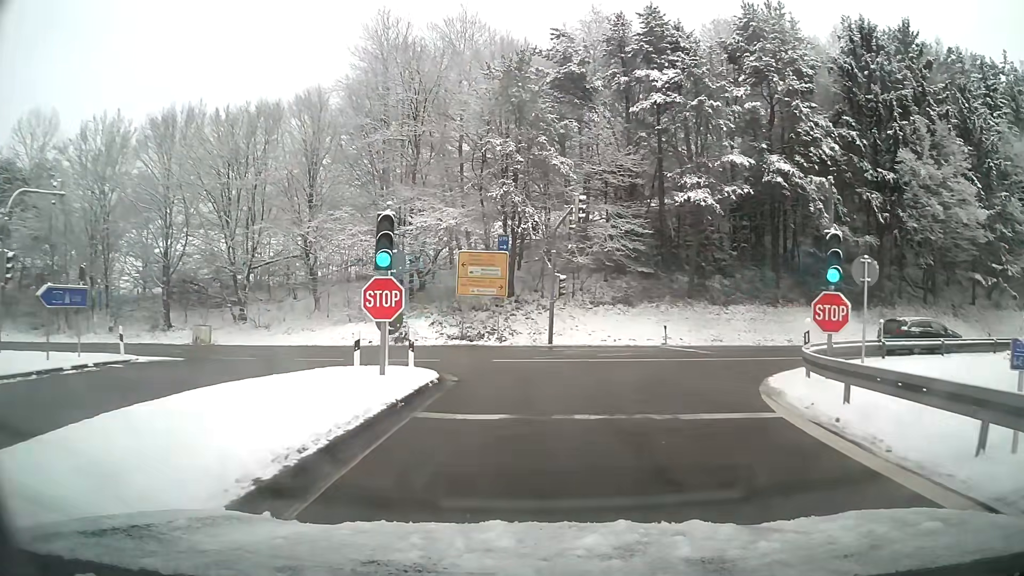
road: motorway_link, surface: asphalt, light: Day
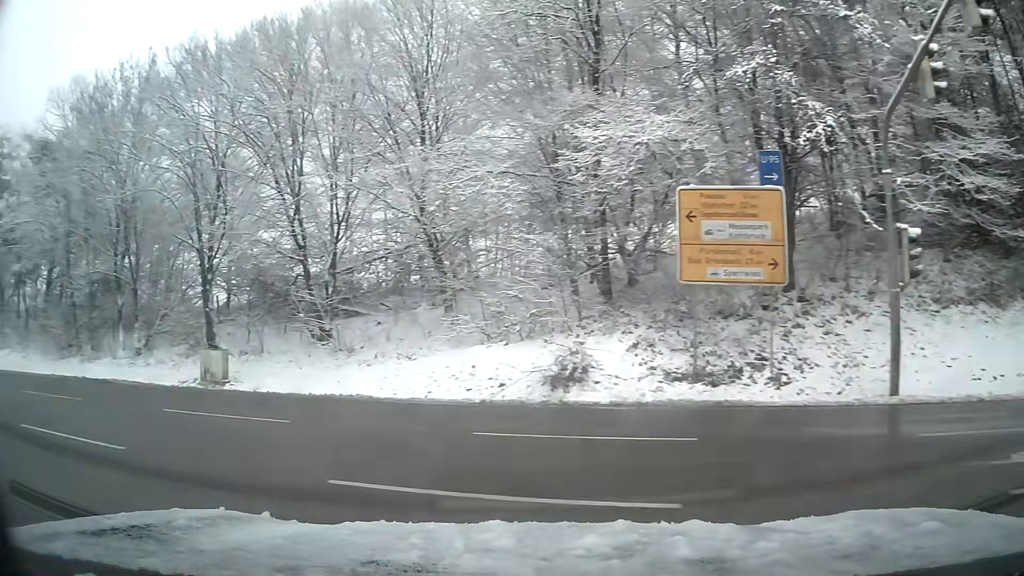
(-1.9, +19.1) m; -29°
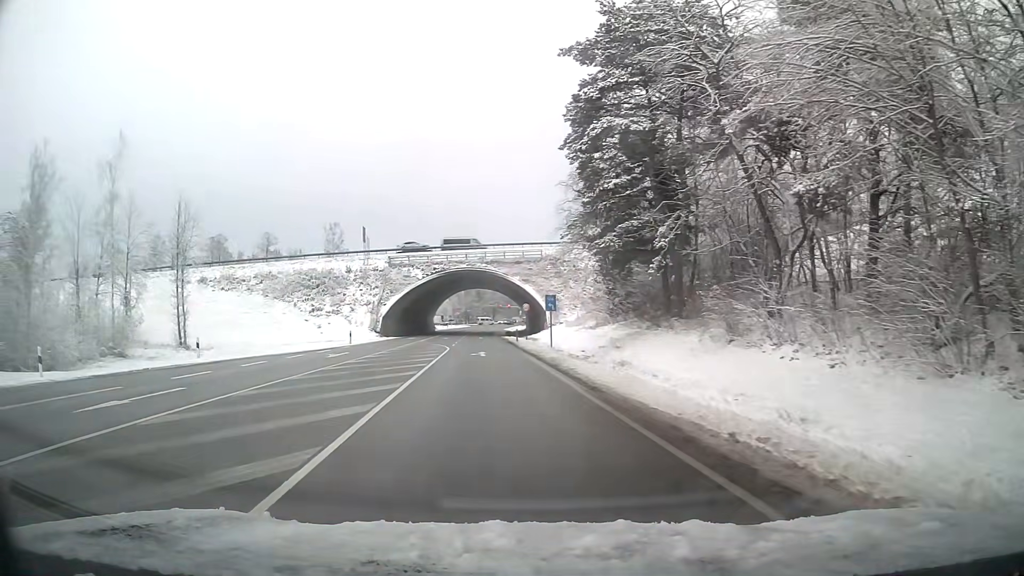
(-13.9, +16.9) m; -63°
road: primary
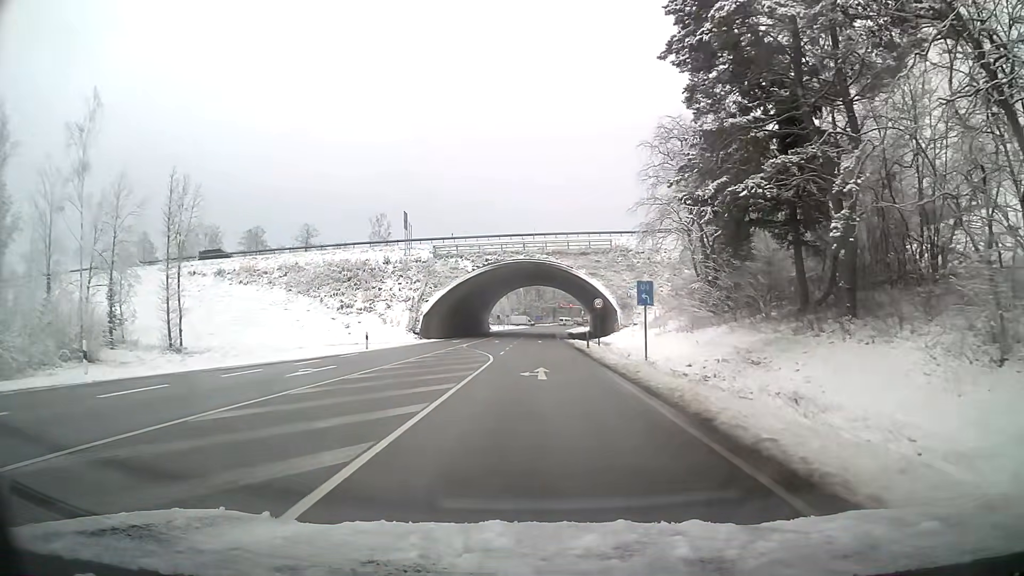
(-0.8, +12.4) m; -5°
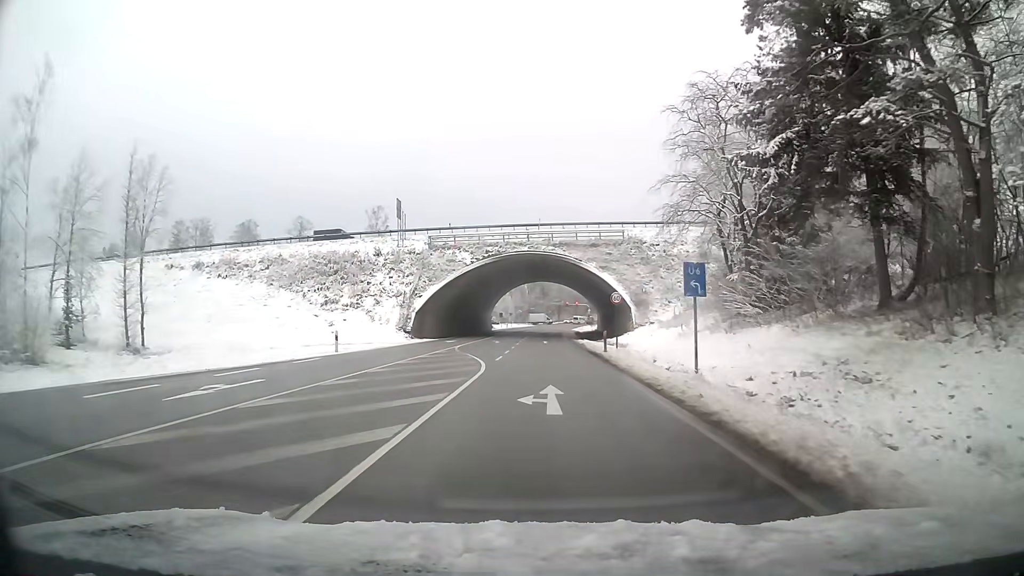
(0.0, +6.9) m; 0°
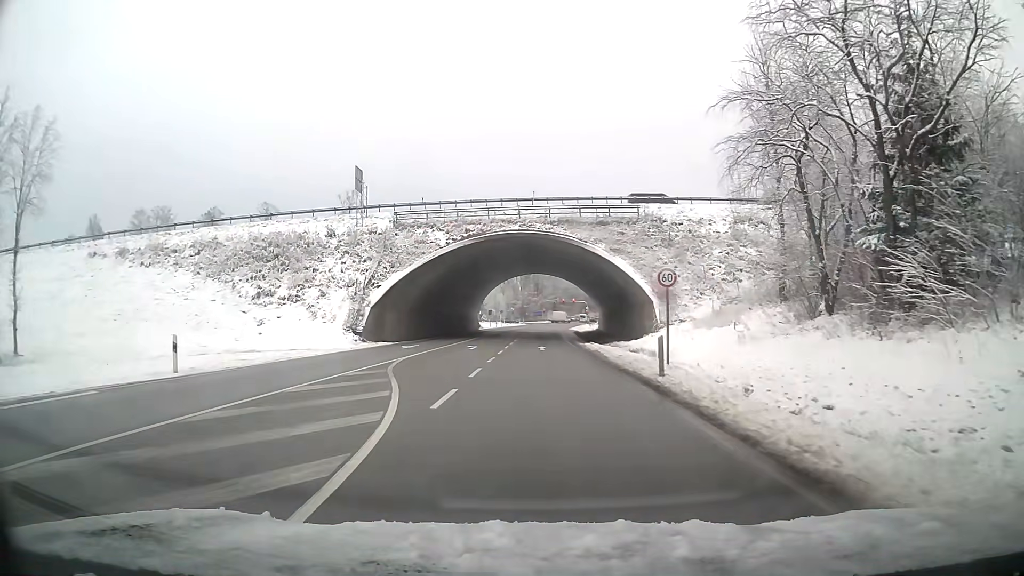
(0.0, +14.6) m; 0°
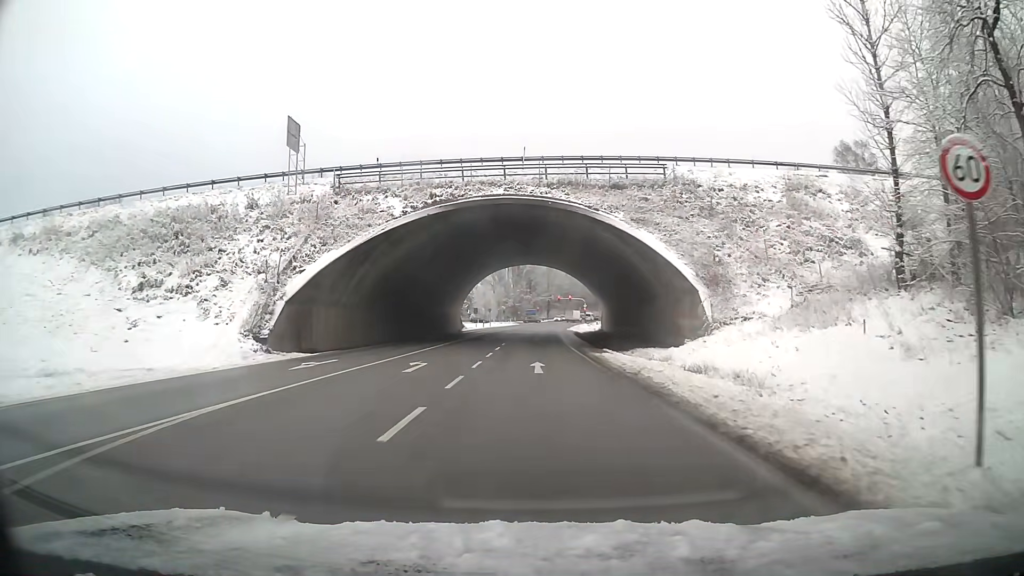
(+0.1, +15.0) m; +1°
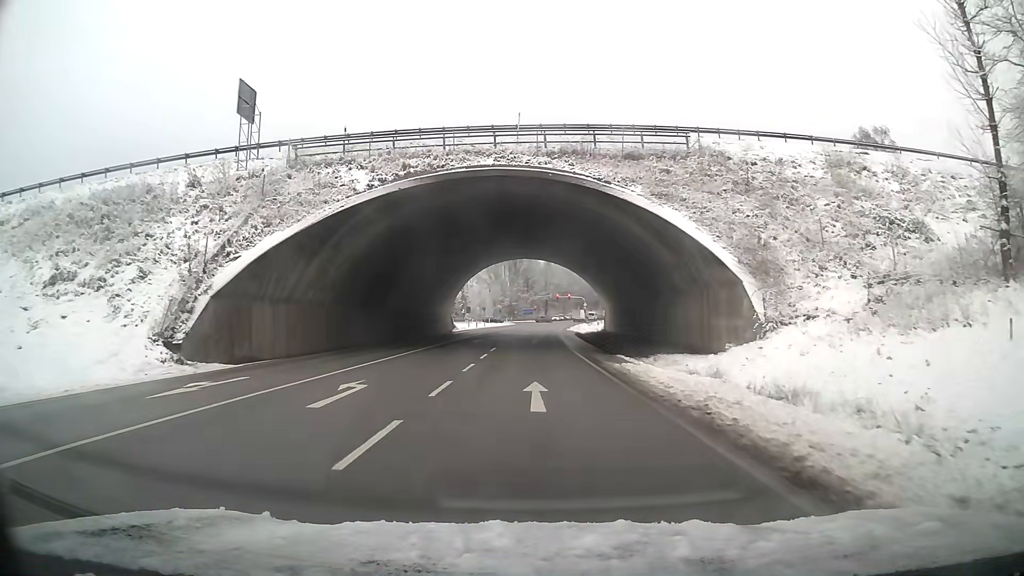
(0.0, +7.5) m; 0°
(0, +10) (0, +20) (0, +30) (0, +40) (+1, +50) (0, +60) (+1, +70) (+2, +80) (+3, +90) (+3, +100) m
